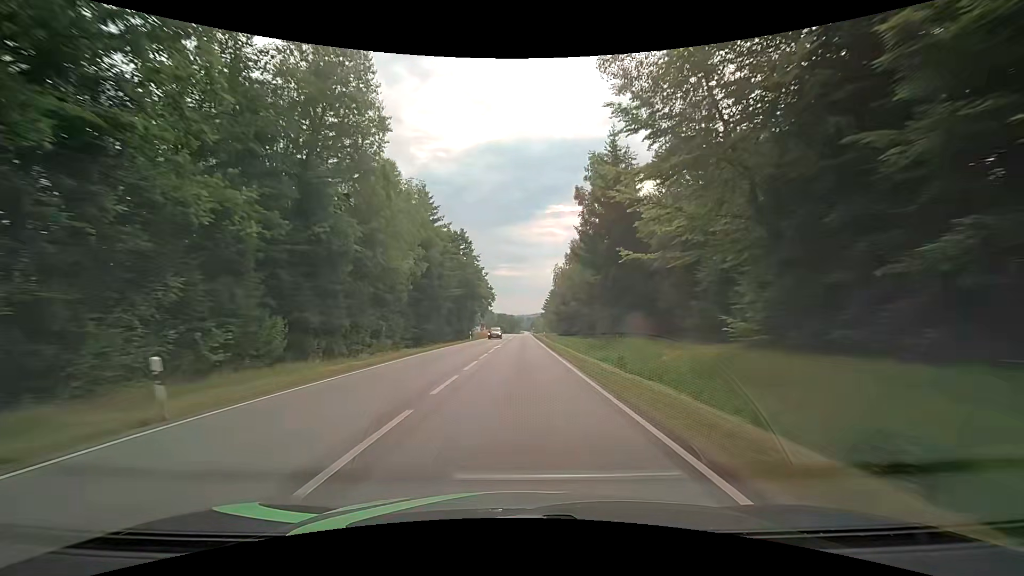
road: secondary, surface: asphalt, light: Day
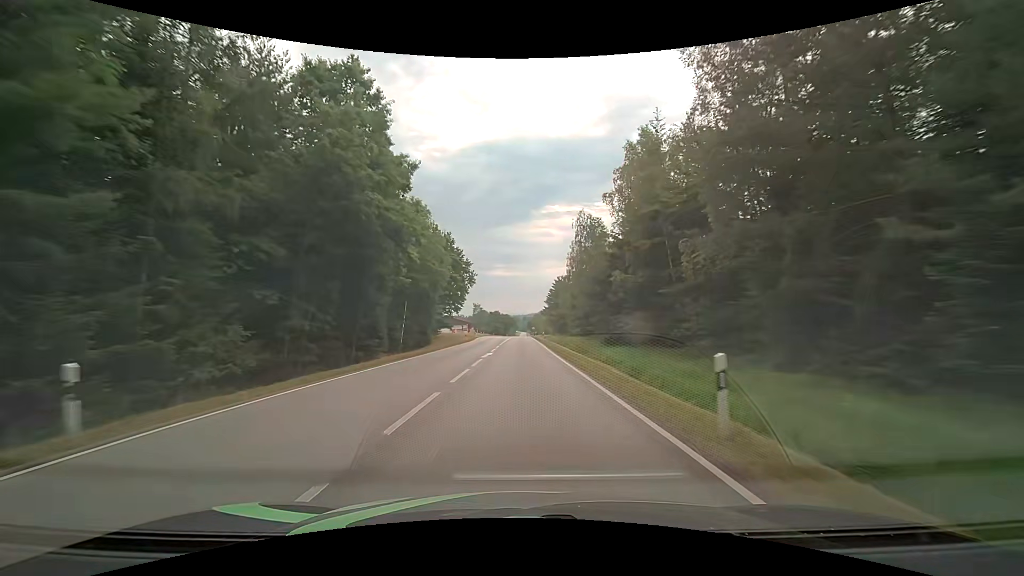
(+0.4, +52.1) m; +1°
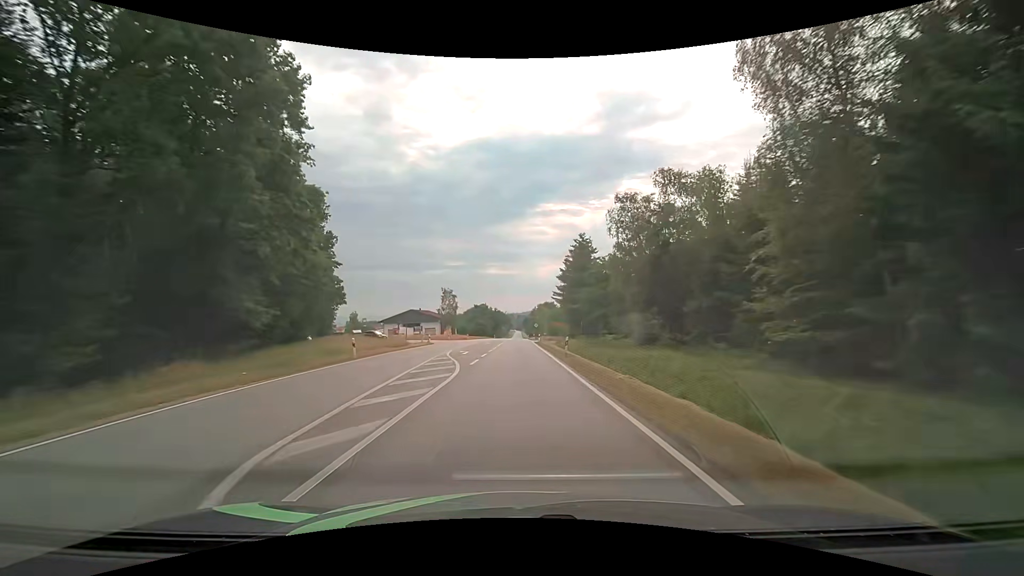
(+0.2, +65.9) m; +1°
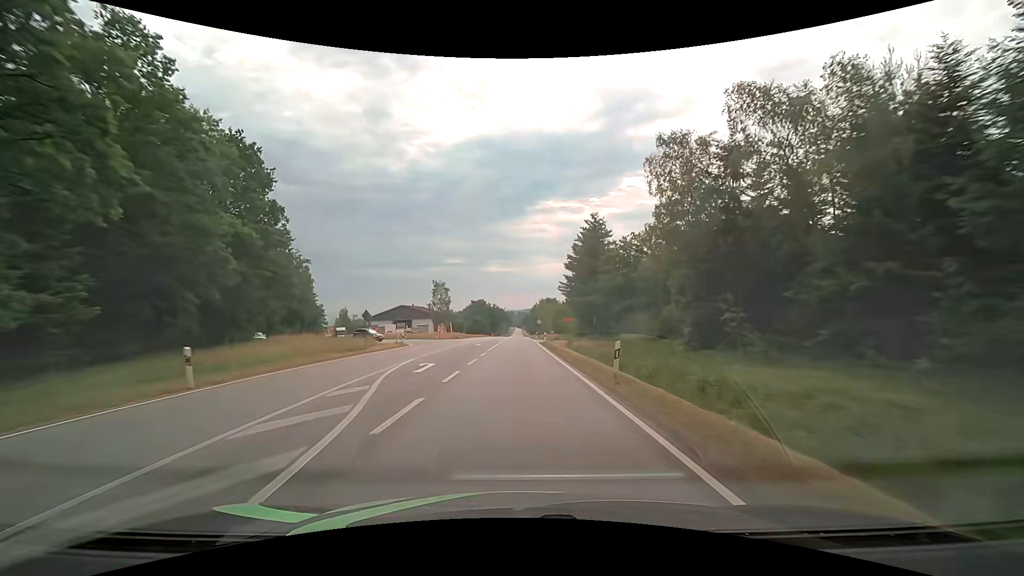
(0.0, +13.3) m; 0°
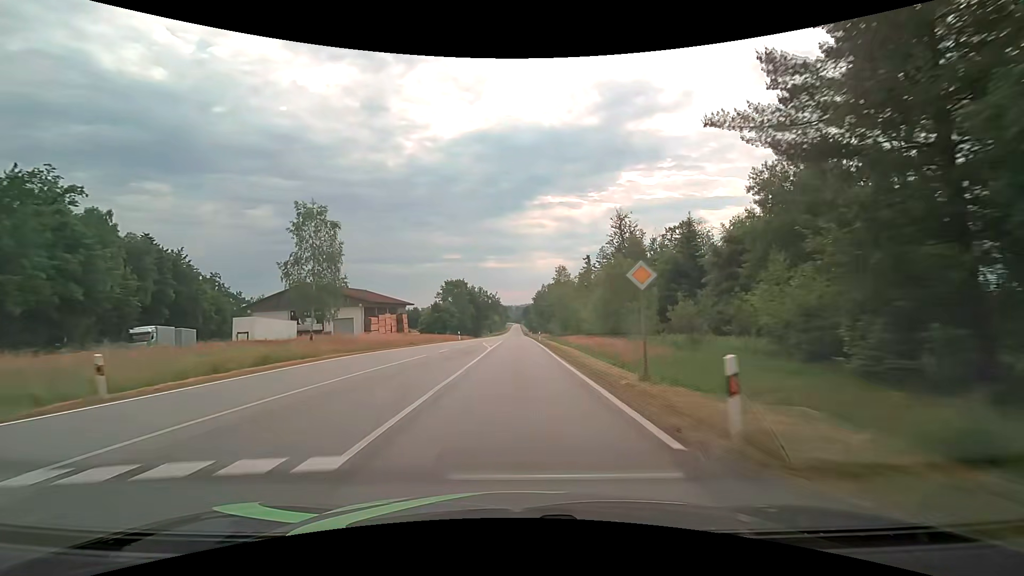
(+0.2, +67.3) m; 0°
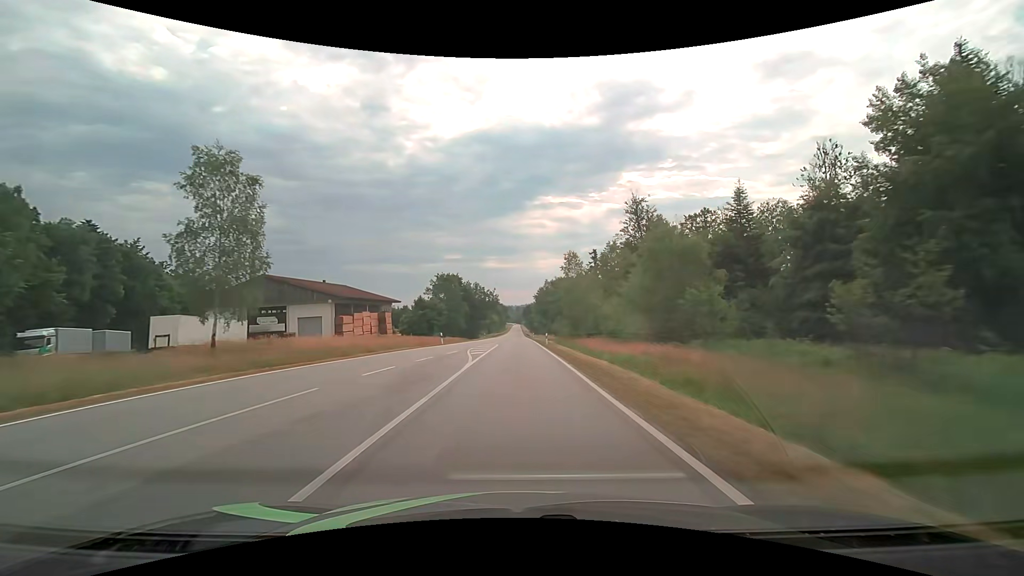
(0.0, +13.7) m; 0°
(0, +10) (0, +20) (0, +30) (0, +40) (0, +50) (0, +60) (0, +70) (0, +80) (0, +90) (0, +100) m
